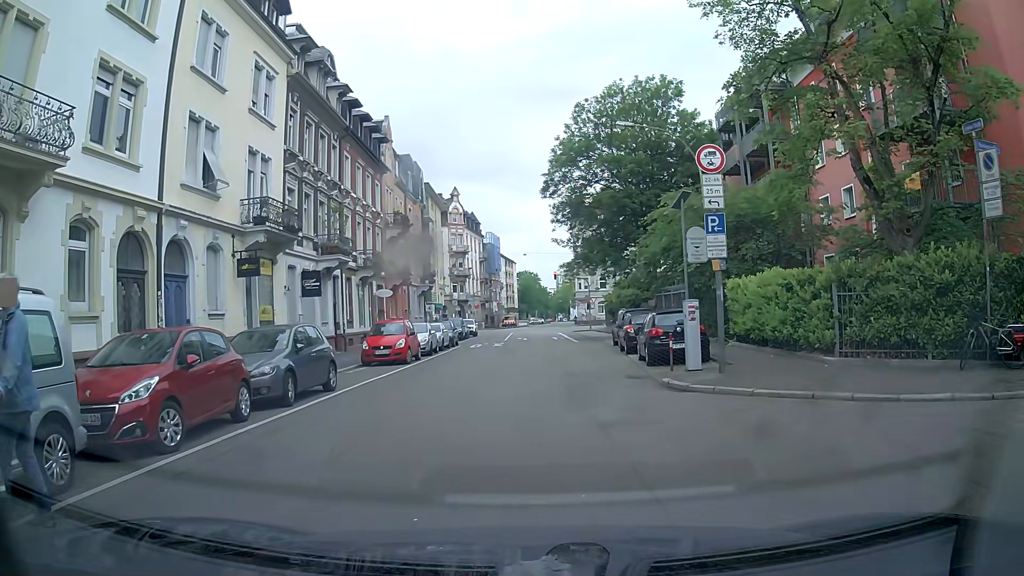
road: residential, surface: asphalt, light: Day
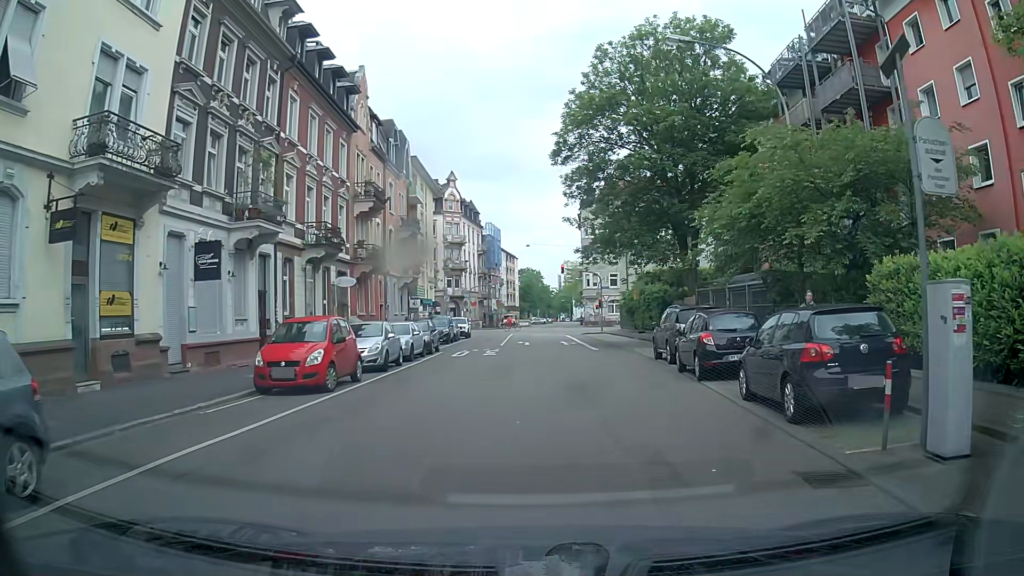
(-0.4, +10.1) m; -2°
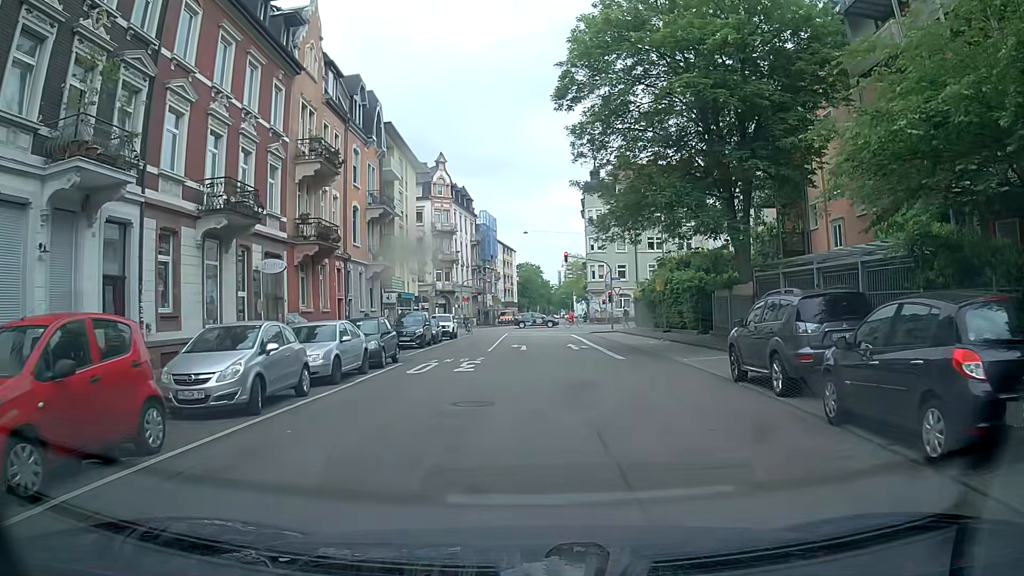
(0.0, +9.3) m; -1°
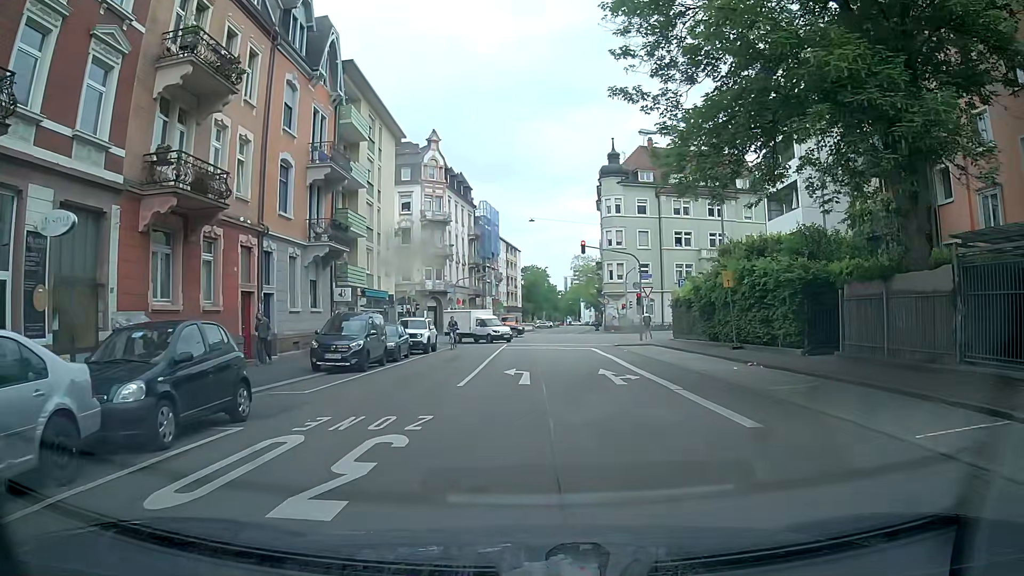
(+0.1, +12.5) m; -1°
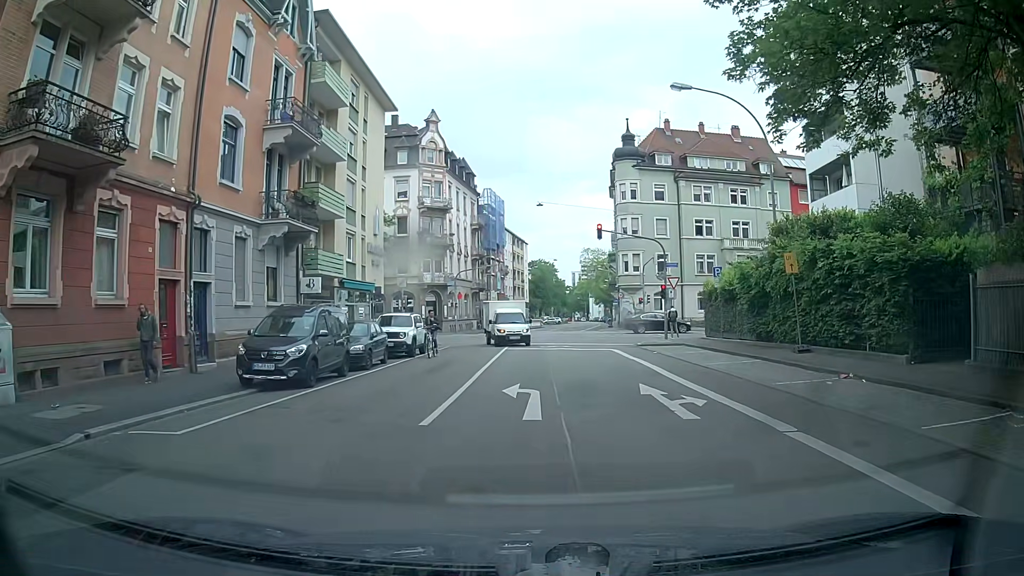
(+0.1, +5.8) m; +1°
